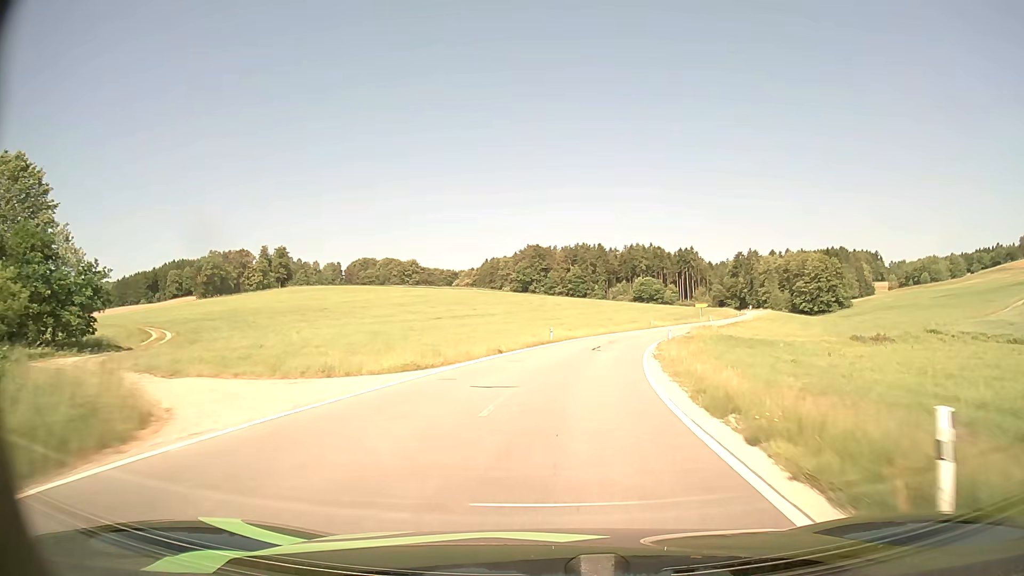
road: tertiary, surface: asphalt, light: Day
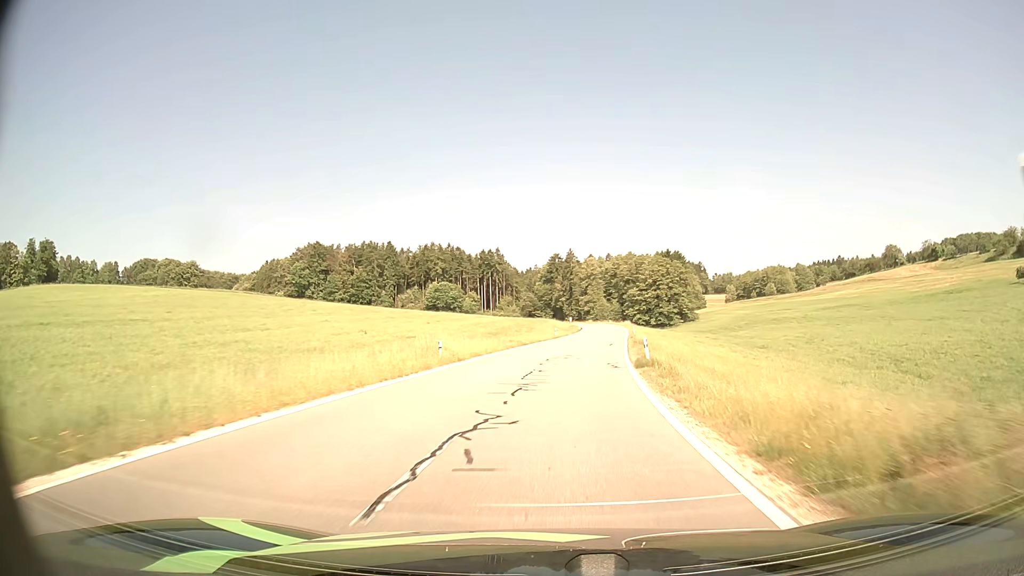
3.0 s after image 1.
(+8.1, +52.7) m; +17°
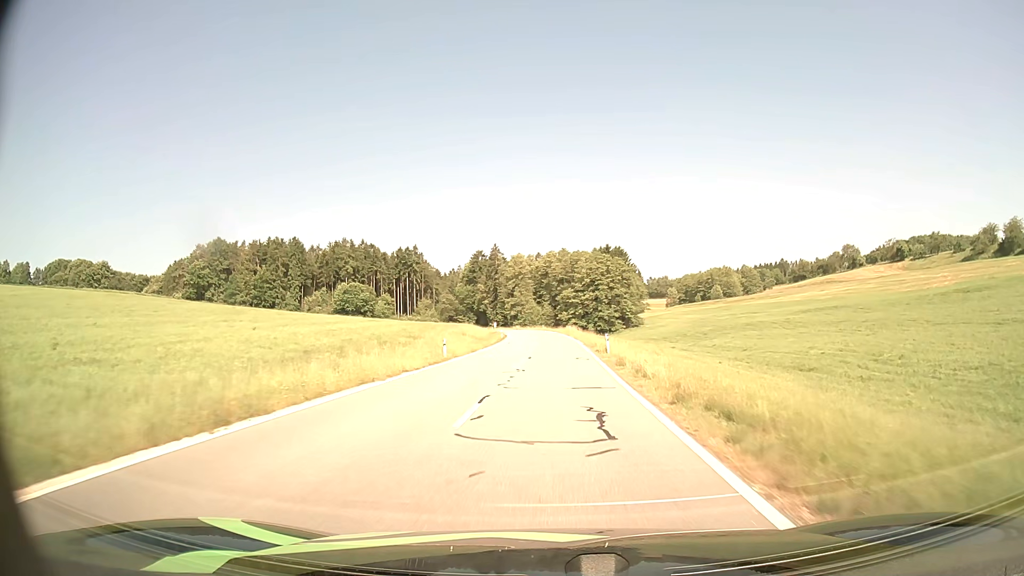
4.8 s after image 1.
(+2.0, +31.6) m; +6°
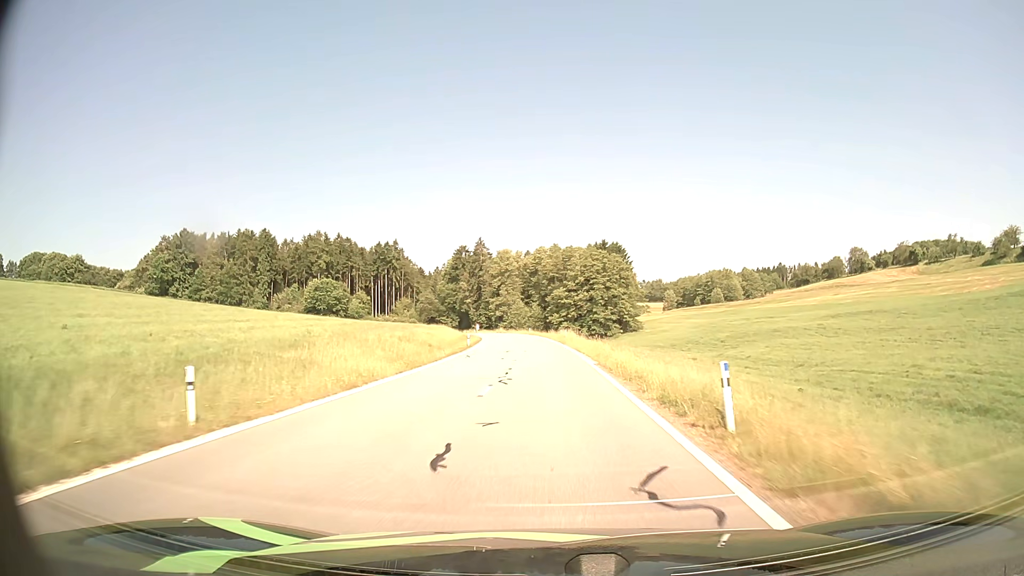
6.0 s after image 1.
(+0.2, +20.9) m; +1°
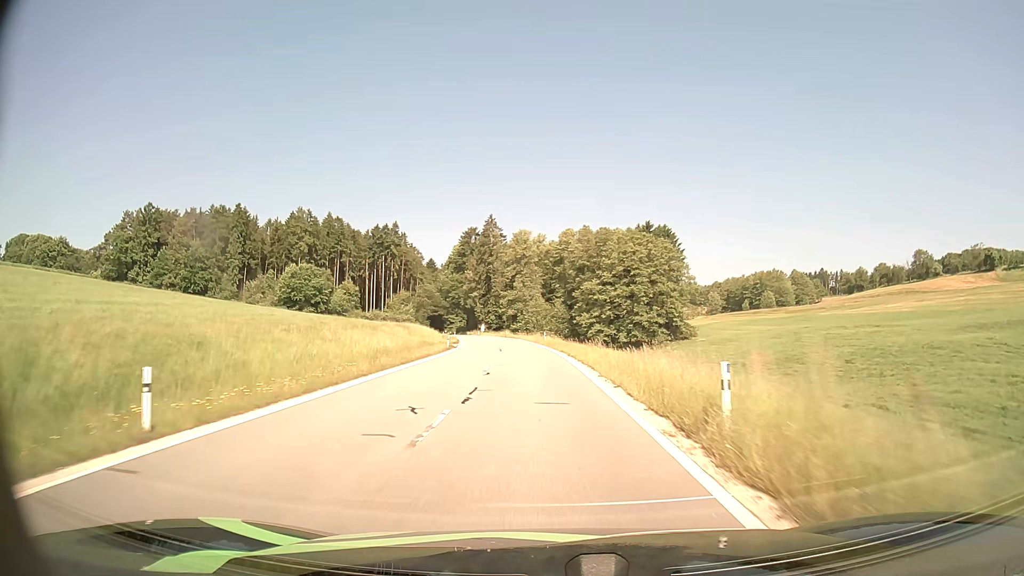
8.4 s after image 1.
(-0.3, +41.8) m; -2°
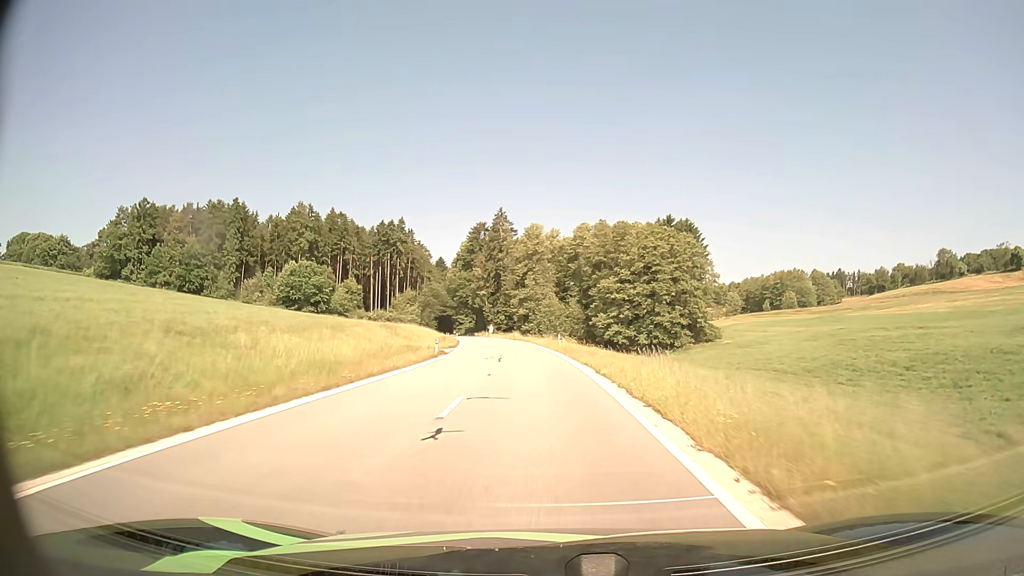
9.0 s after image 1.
(-0.1, +10.5) m; -1°
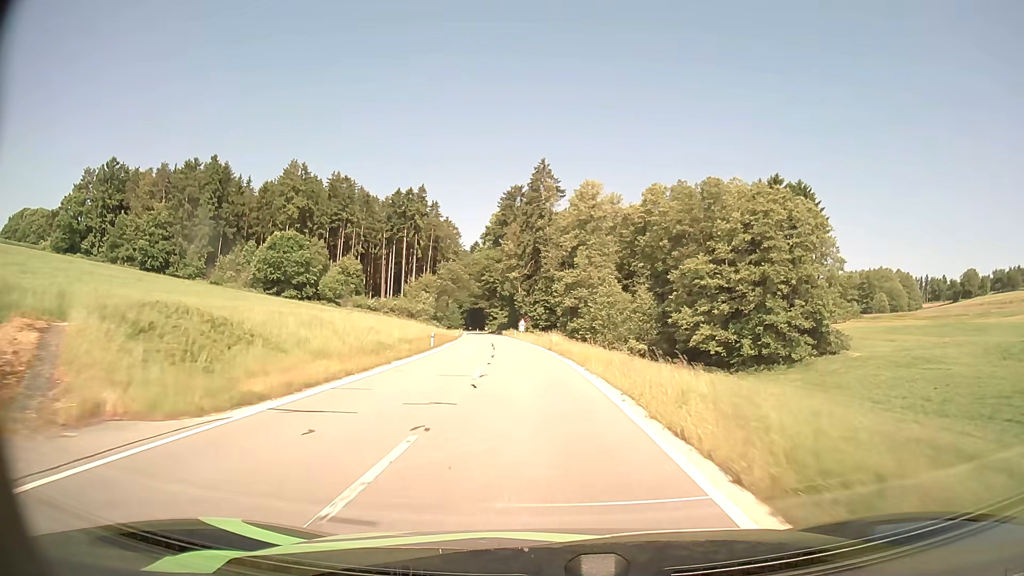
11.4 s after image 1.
(-1.4, +41.7) m; -4°
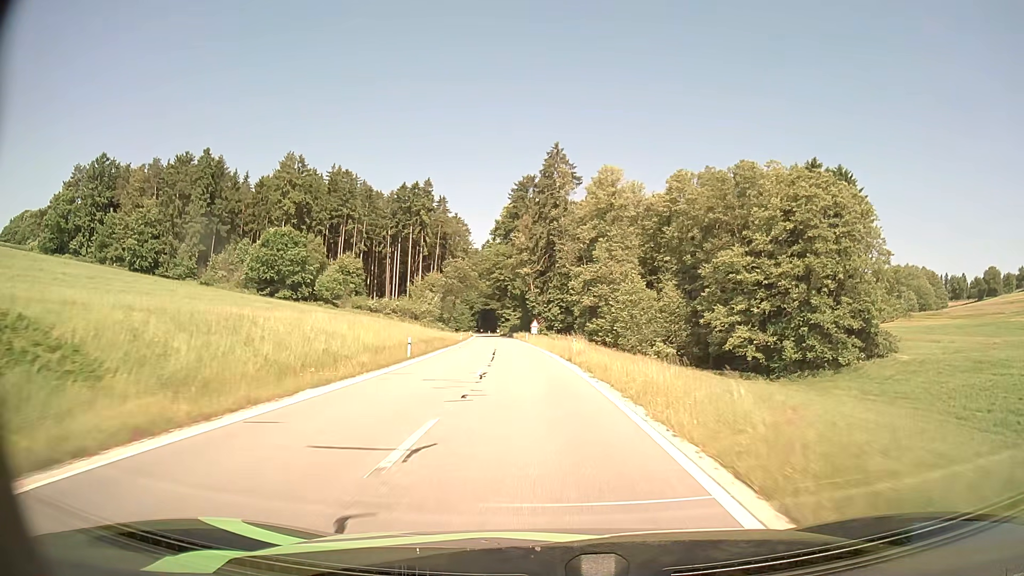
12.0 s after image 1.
(-0.1, +10.4) m; -1°
(0, +10) (0, +20) (-1, +30) (-2, +40) (-2, +50) (-3, +60) (-4, +70) (-5, +80) (-6, +90) (-7, +100) m
